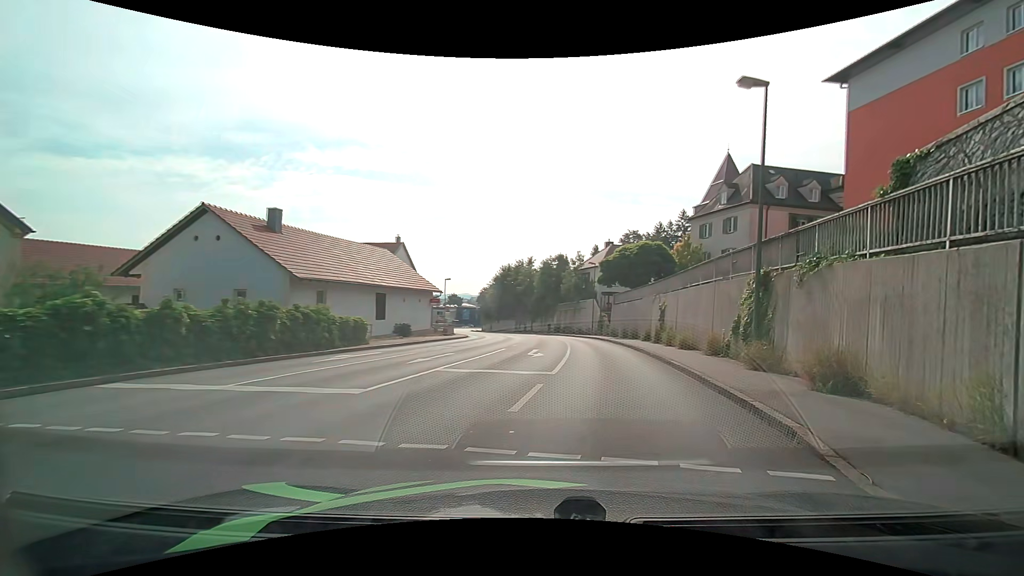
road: tertiary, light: Day
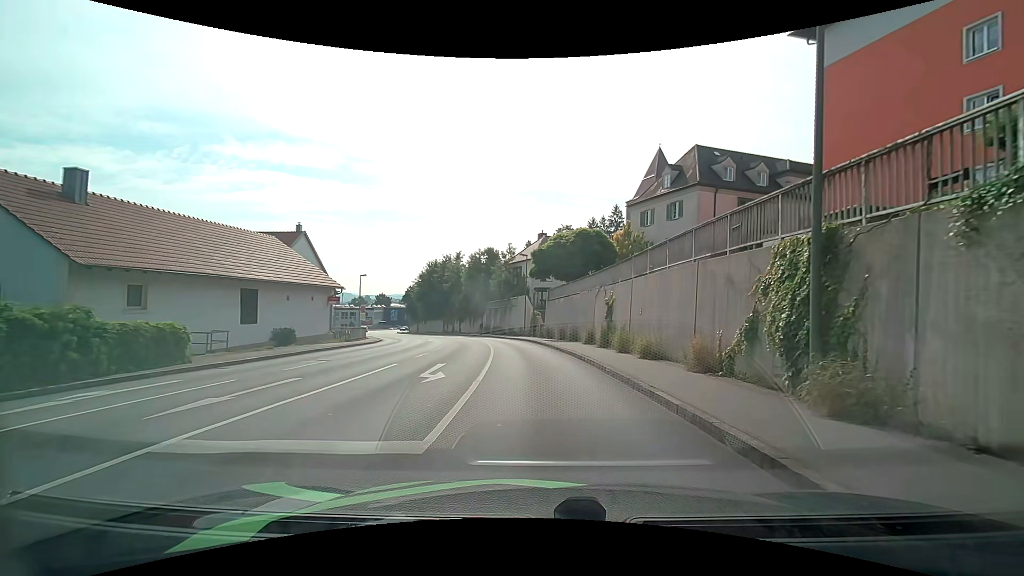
(+0.7, +7.0) m; +8°
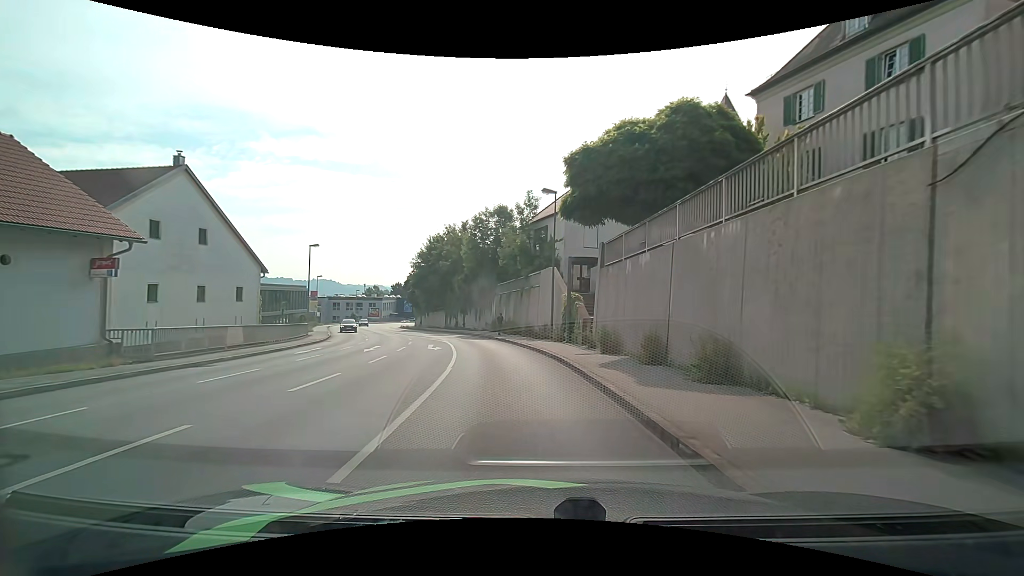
(-0.2, +21.9) m; -3°
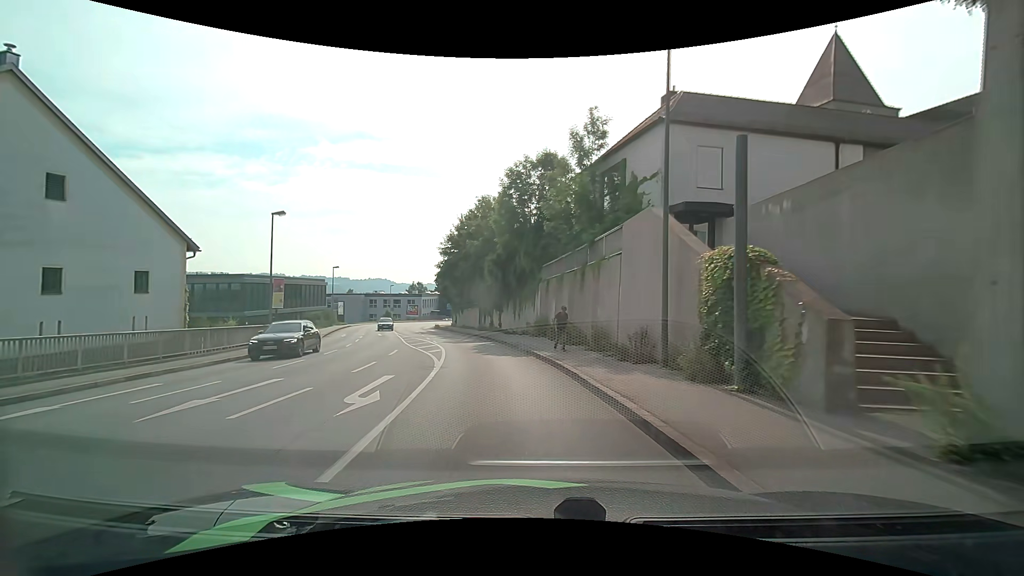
(-0.6, +14.9) m; -6°
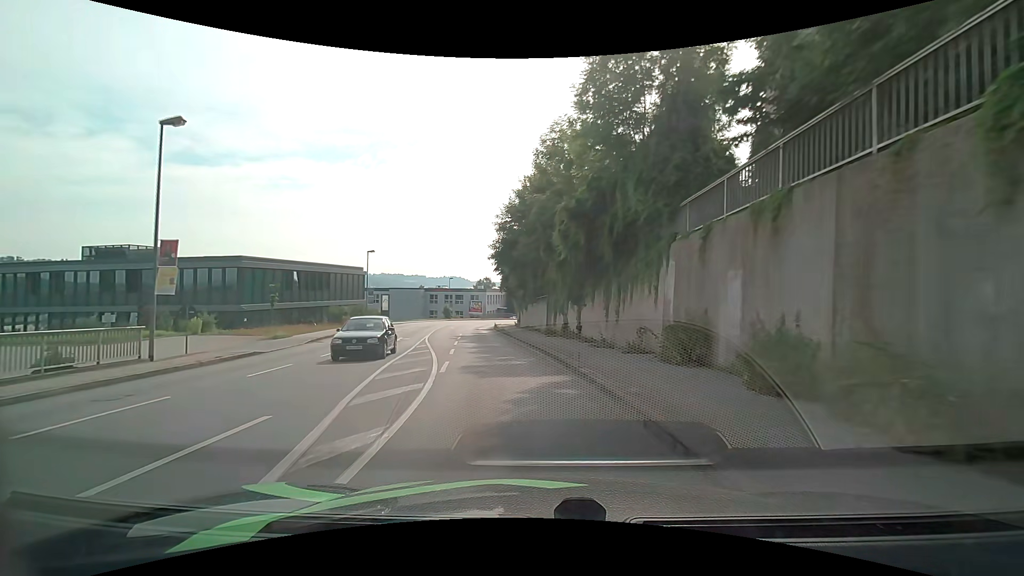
(-1.1, +15.8) m; -8°
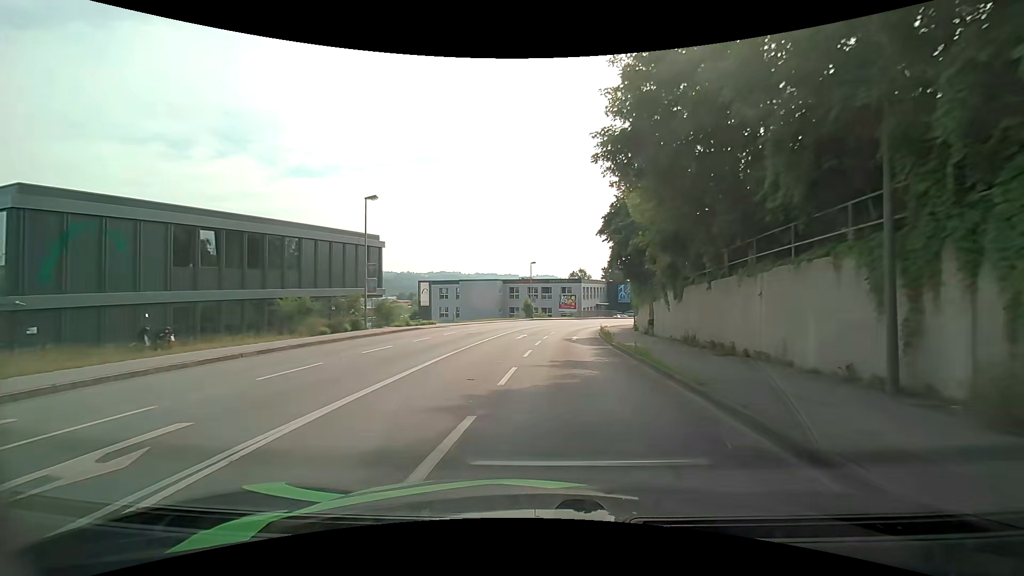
(-2.8, +26.7) m; -10°
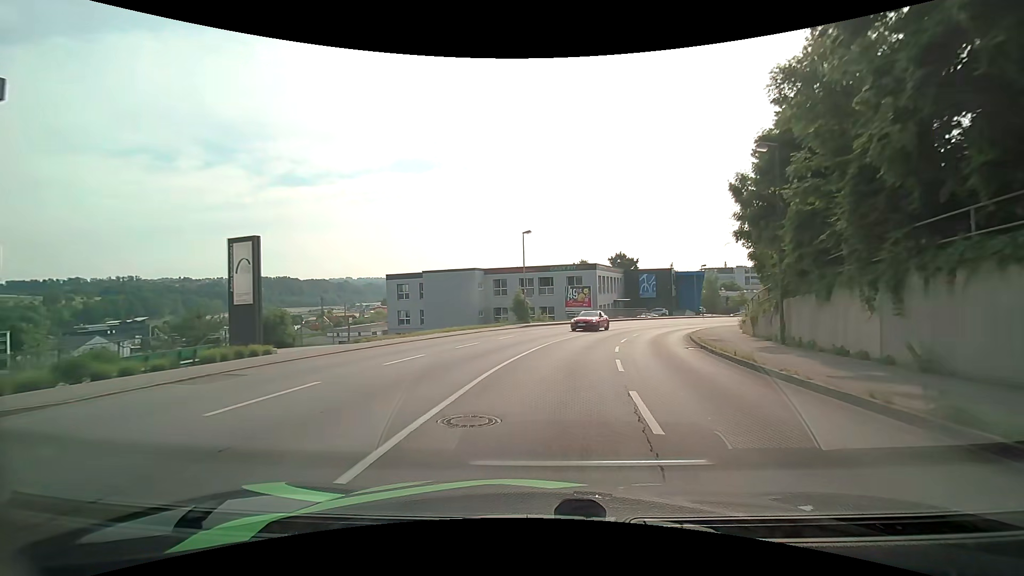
(-0.8, +27.8) m; +1°
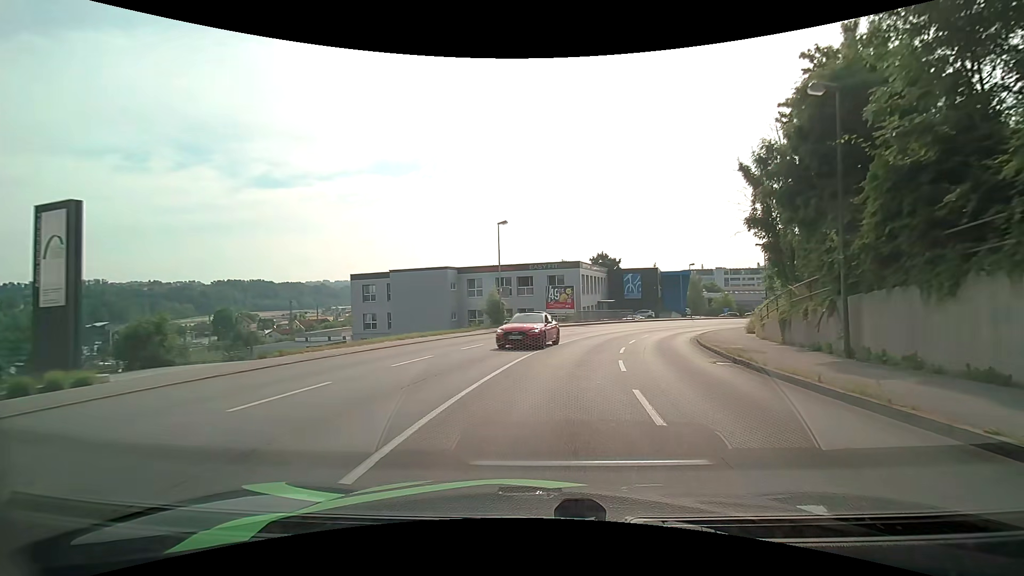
(0.0, +5.6) m; +1°
(+1, +10) (+2, +20) (+4, +30) (+8, +39) (+12, +48) (+18, +56) (+24, +64) (+31, +71) (+39, +77) (+47, +83) m
